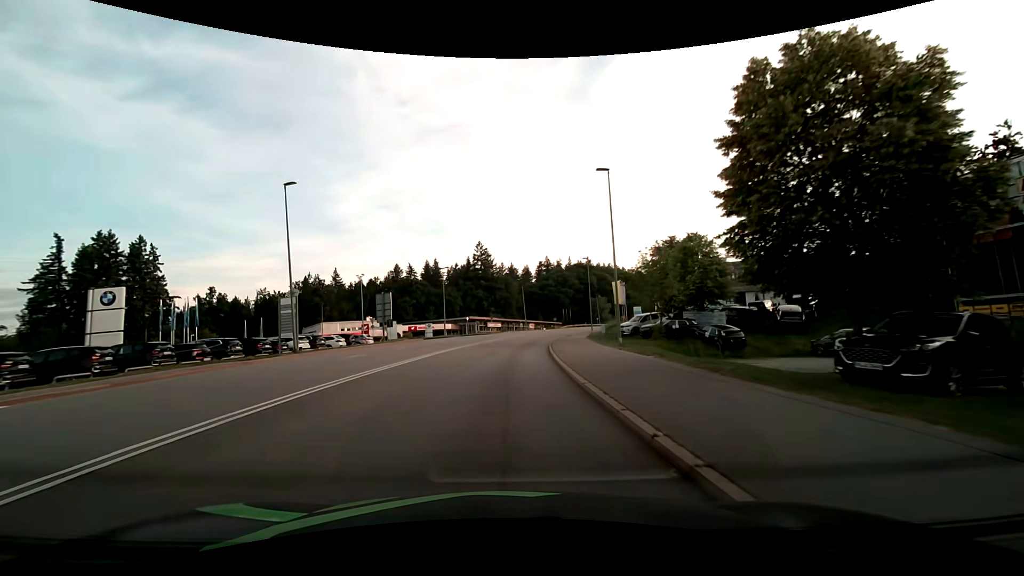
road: secondary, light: Day
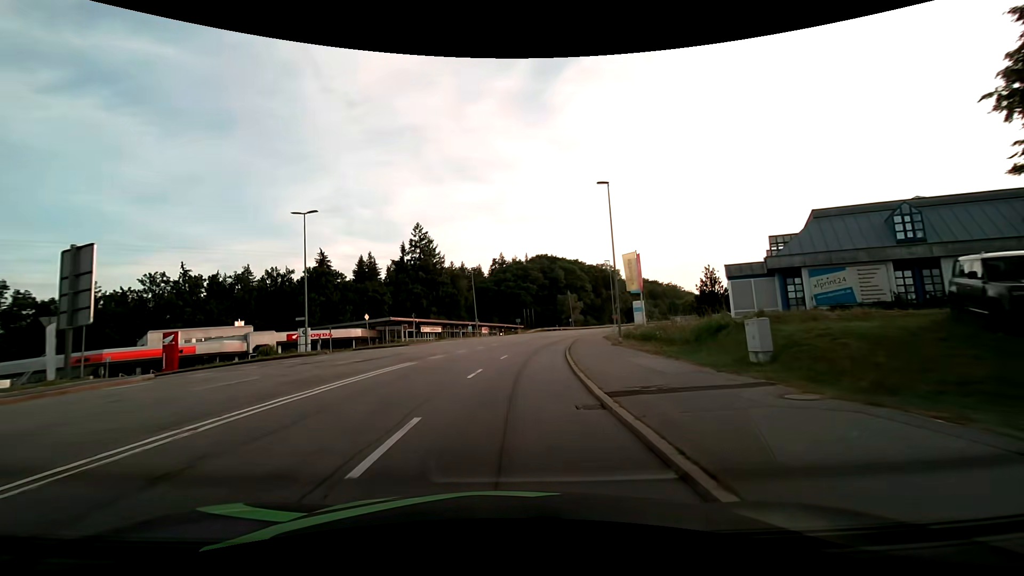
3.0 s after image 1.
(+1.3, +37.3) m; +5°
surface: asphalt
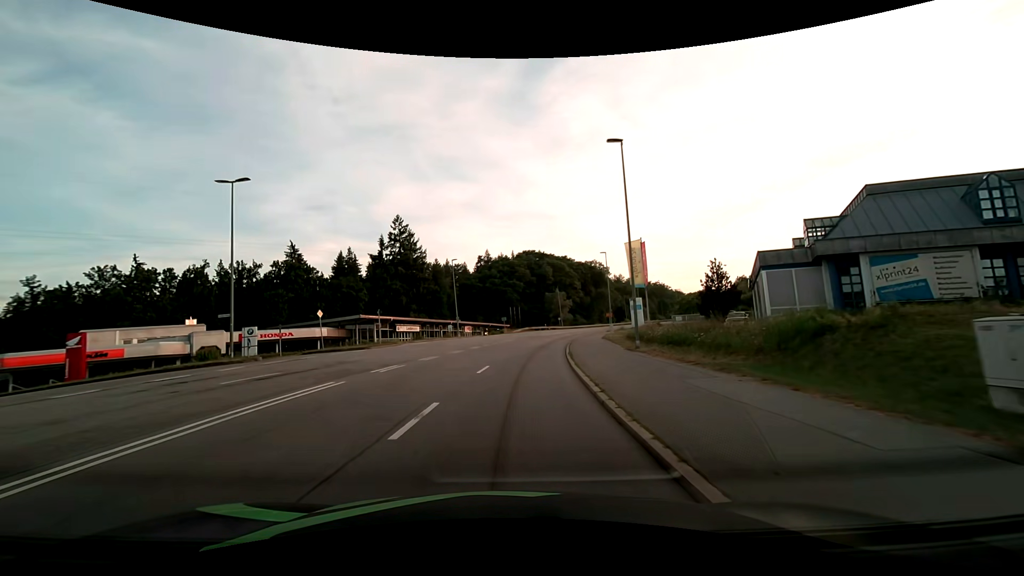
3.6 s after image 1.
(+0.1, +7.4) m; +2°
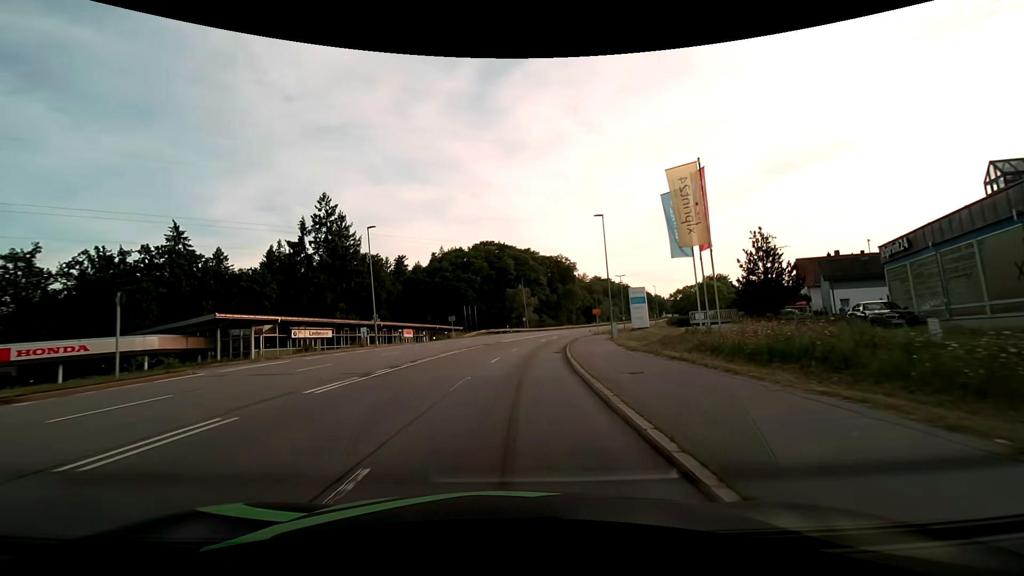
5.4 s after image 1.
(+0.9, +22.2) m; +5°
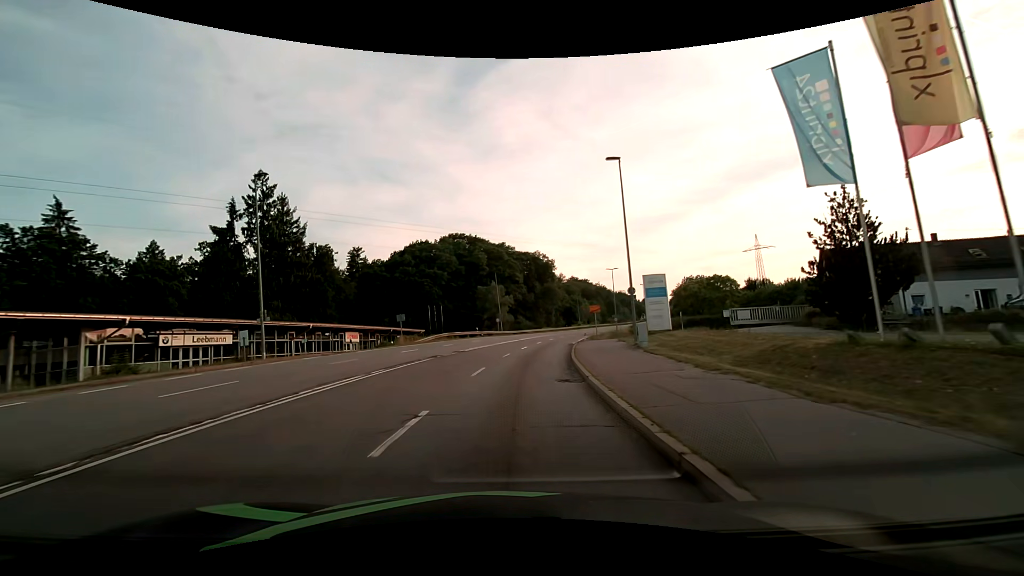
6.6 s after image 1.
(+0.4, +14.8) m; +3°
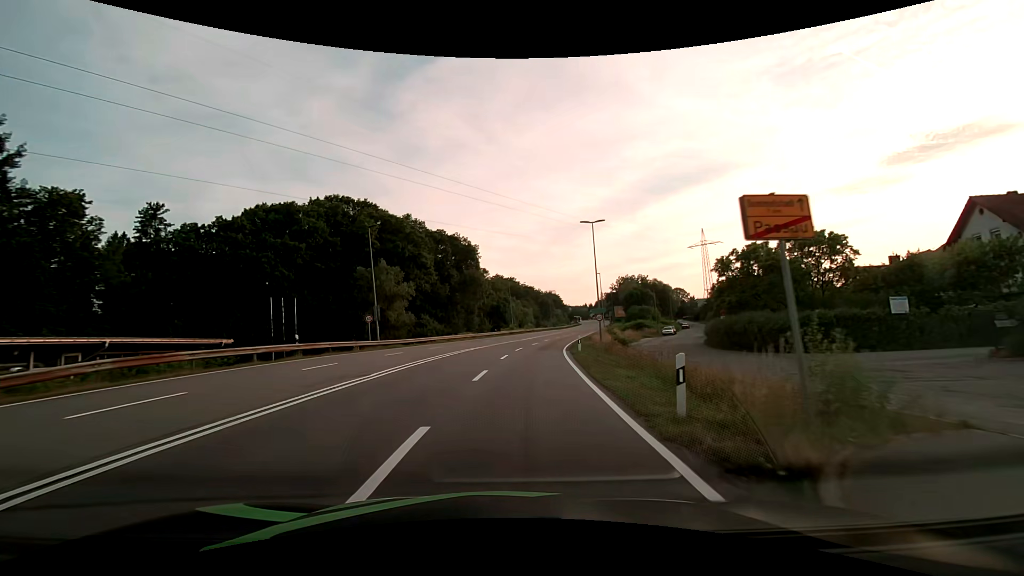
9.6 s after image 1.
(+2.5, +36.5) m; +9°
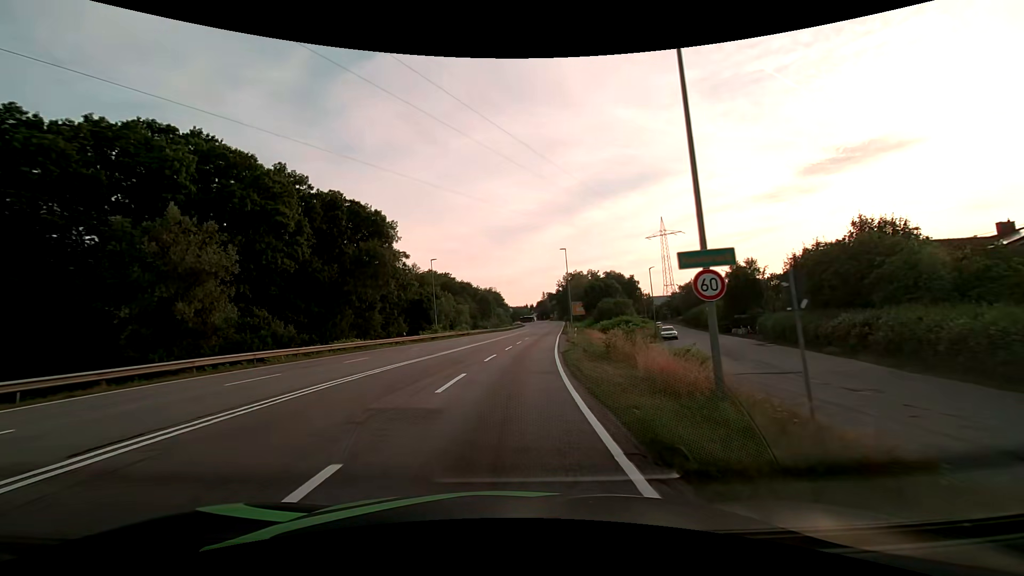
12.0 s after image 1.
(+2.0, +29.4) m; +7°
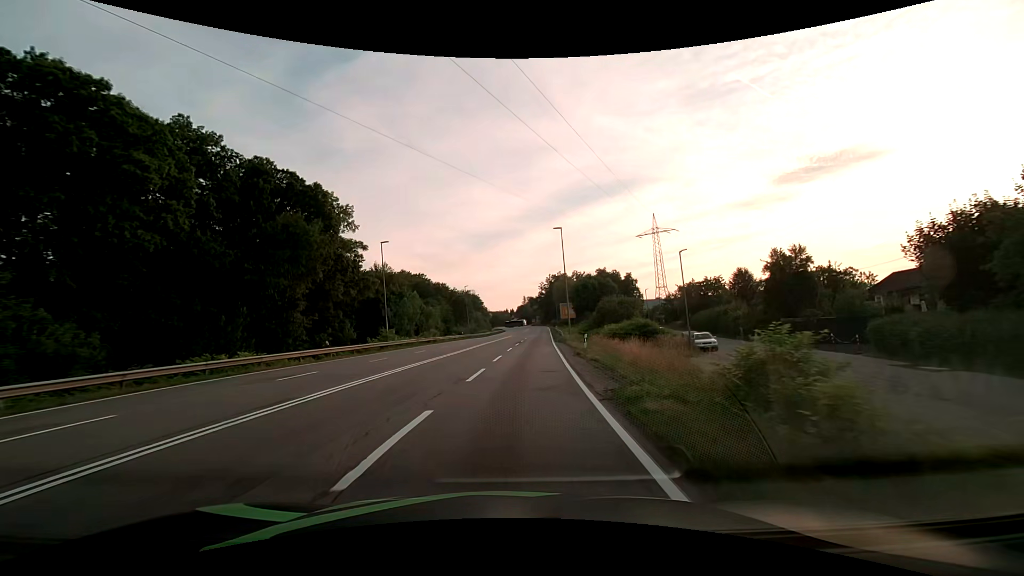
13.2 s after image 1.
(+0.4, +15.5) m; +3°
(0, +10) (+1, +20) (+1, +30) (+2, +40) (+3, +50) (+3, +60) (+4, +70) (+5, +80) (+6, +90) (+7, +100) m
